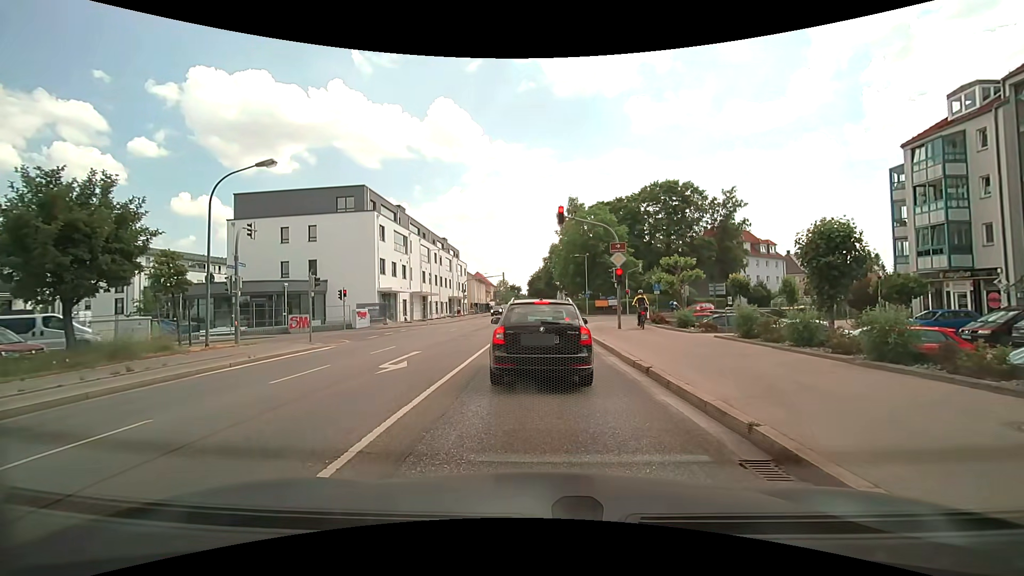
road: secondary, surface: asphalt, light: Day
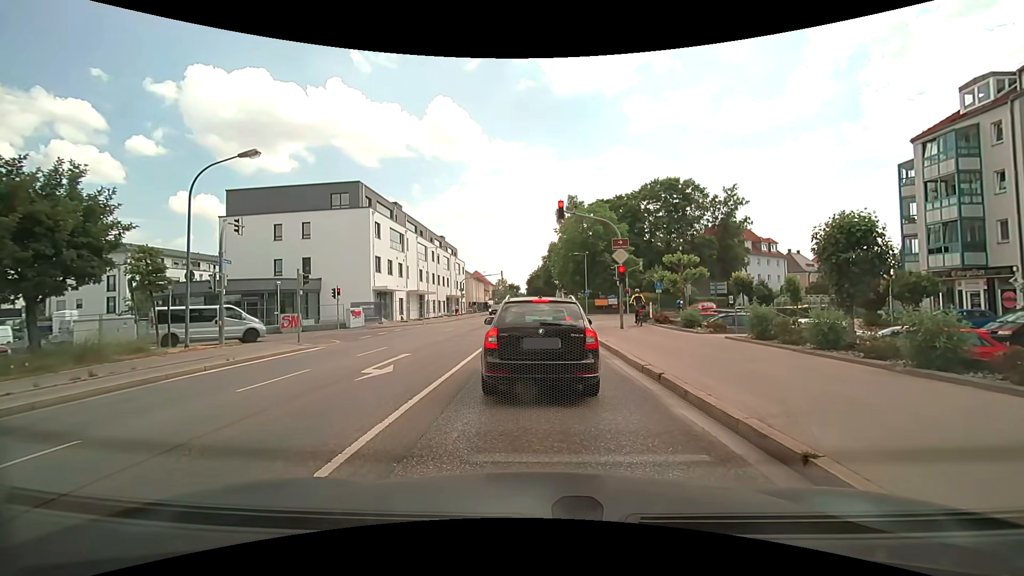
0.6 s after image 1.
(0.0, +1.0) m; +1°
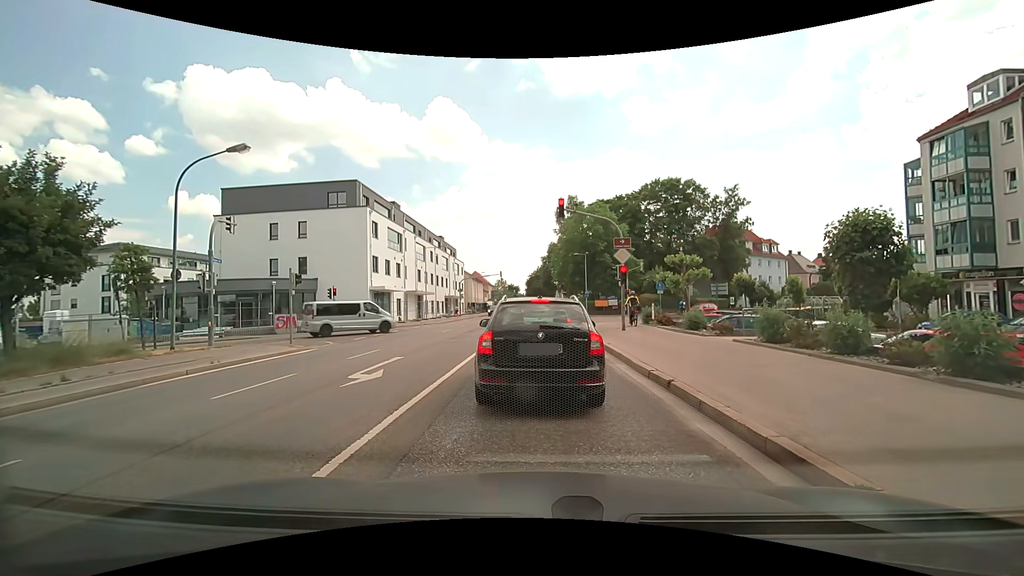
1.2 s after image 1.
(0.0, +0.6) m; 0°
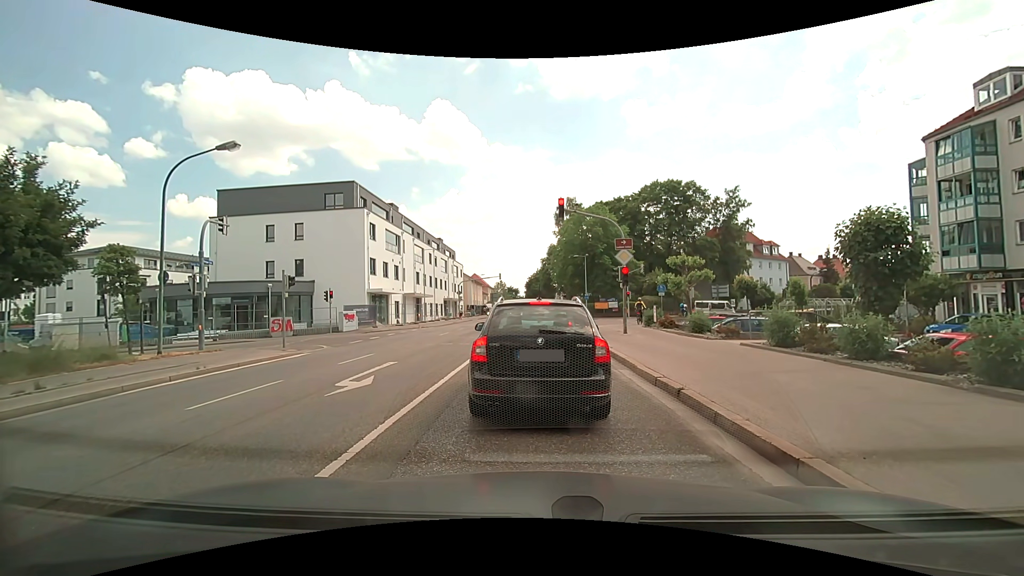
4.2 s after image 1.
(0.0, +0.6) m; 0°
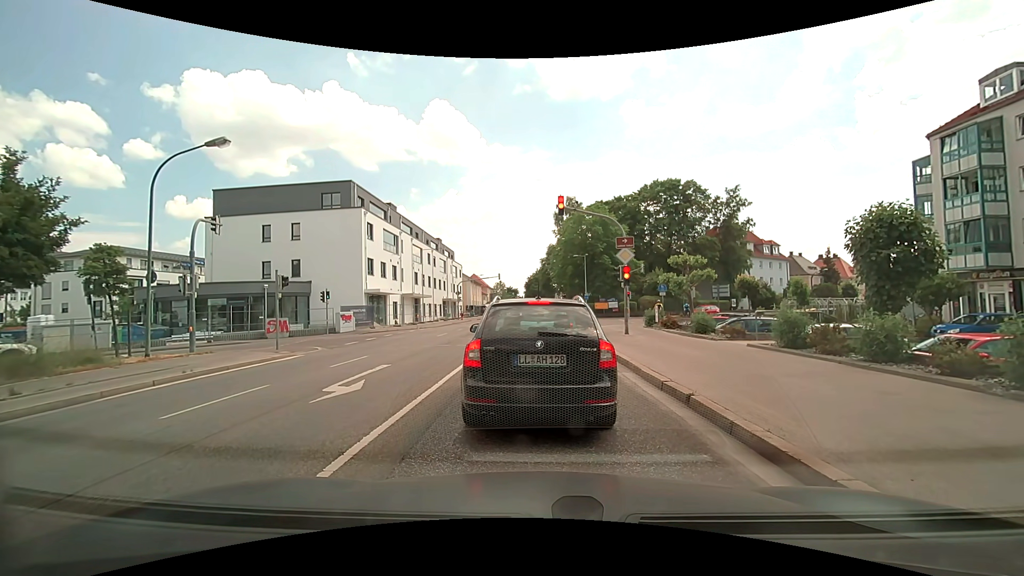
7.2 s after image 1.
(0.0, +0.5) m; 0°
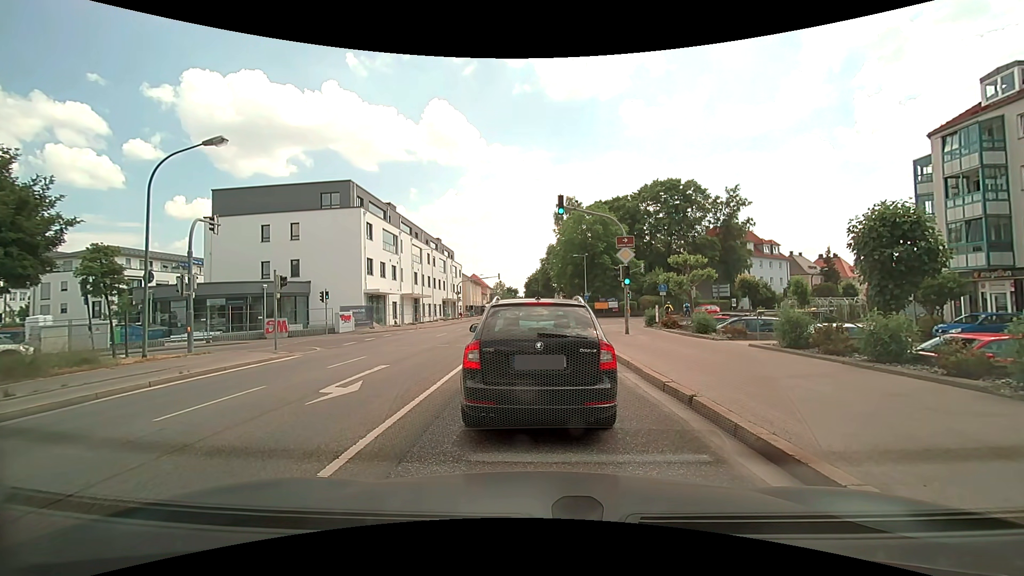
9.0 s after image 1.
(0.0, +0.2) m; 0°
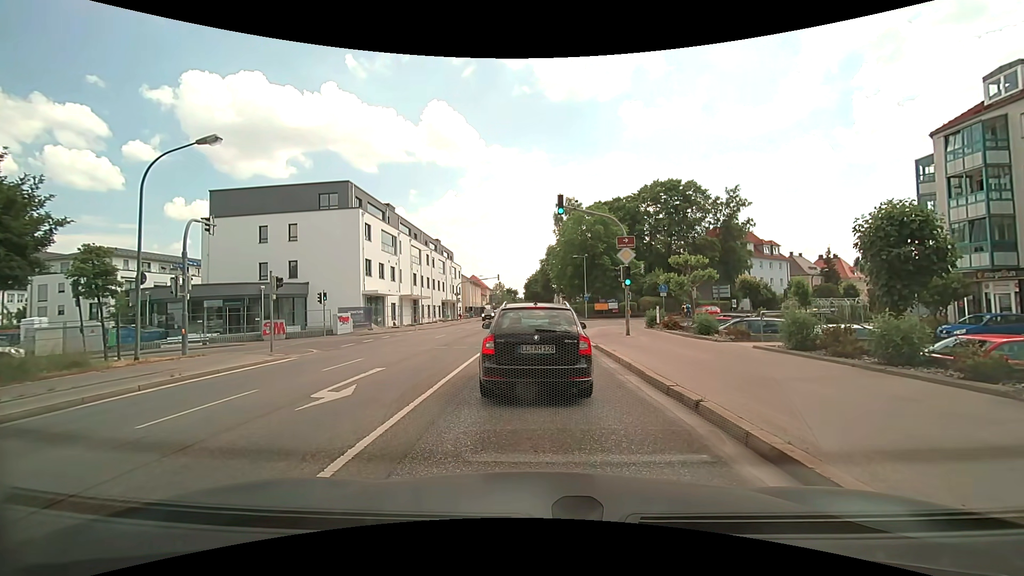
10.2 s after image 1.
(0.0, +0.3) m; 0°
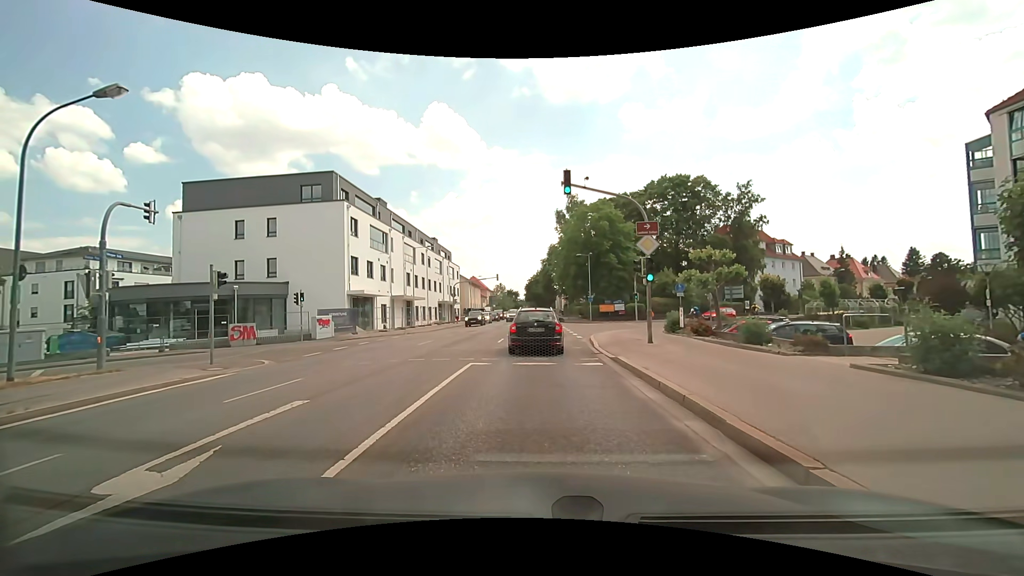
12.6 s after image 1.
(0.0, +4.2) m; 0°
(0, +10) (-1, +20) (0, +30) (+5, +39) (+12, +46) (+19, +52) (+27, +59) (+34, +65) (+42, +72) (+49, +79) m
